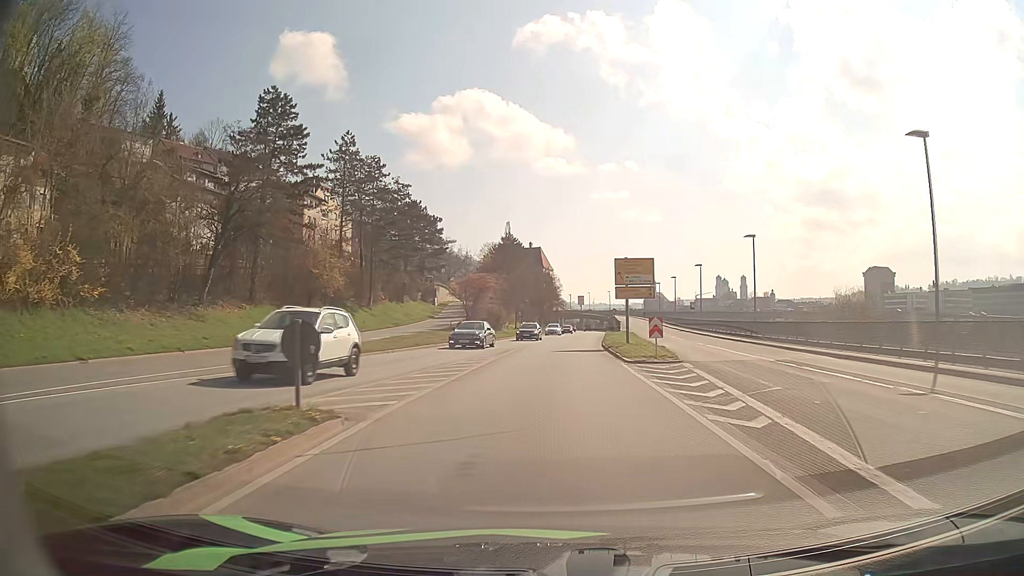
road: primary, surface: asphalt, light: Day
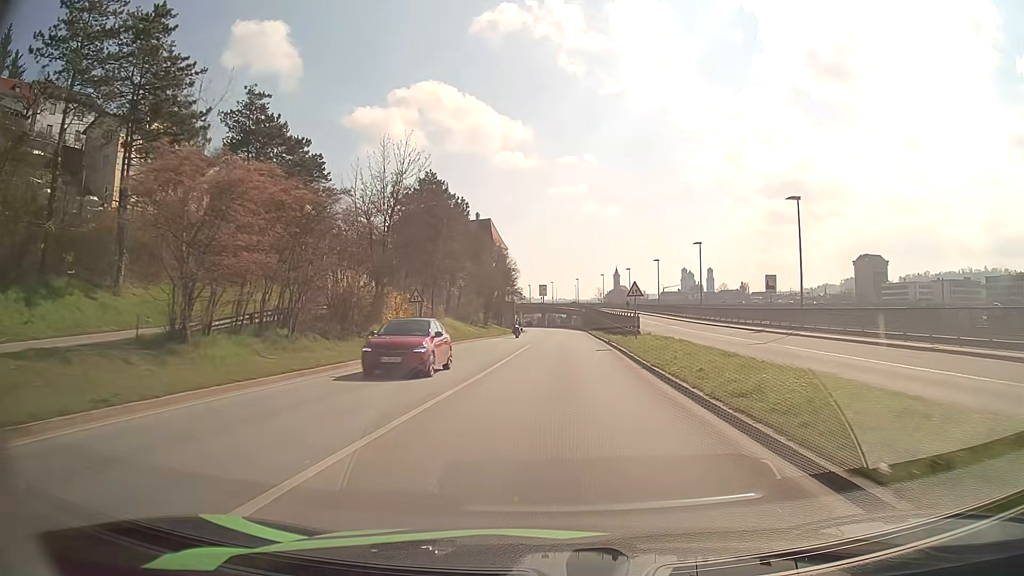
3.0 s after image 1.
(+1.1, +43.4) m; +3°
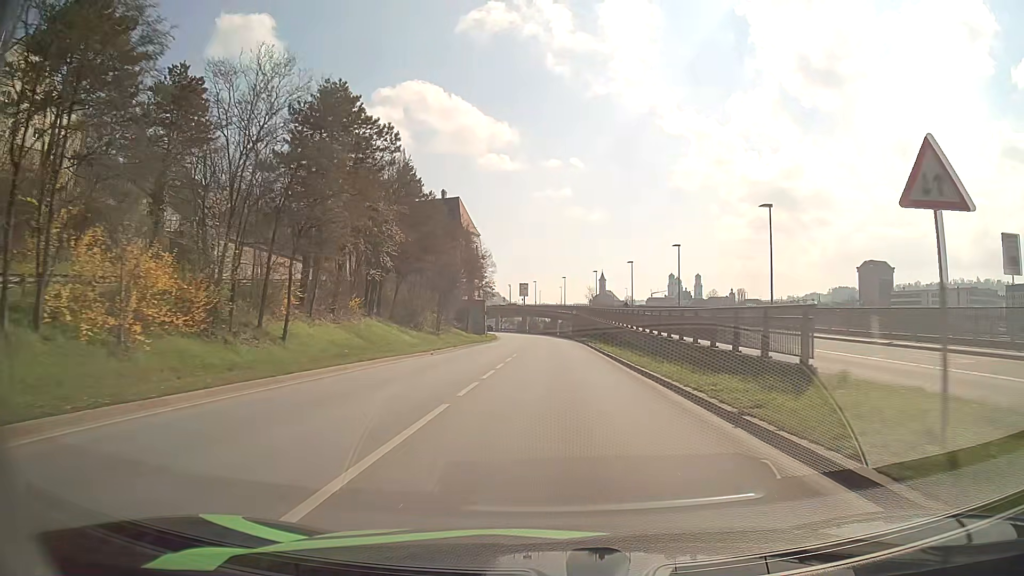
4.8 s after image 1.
(+0.3, +27.0) m; +1°
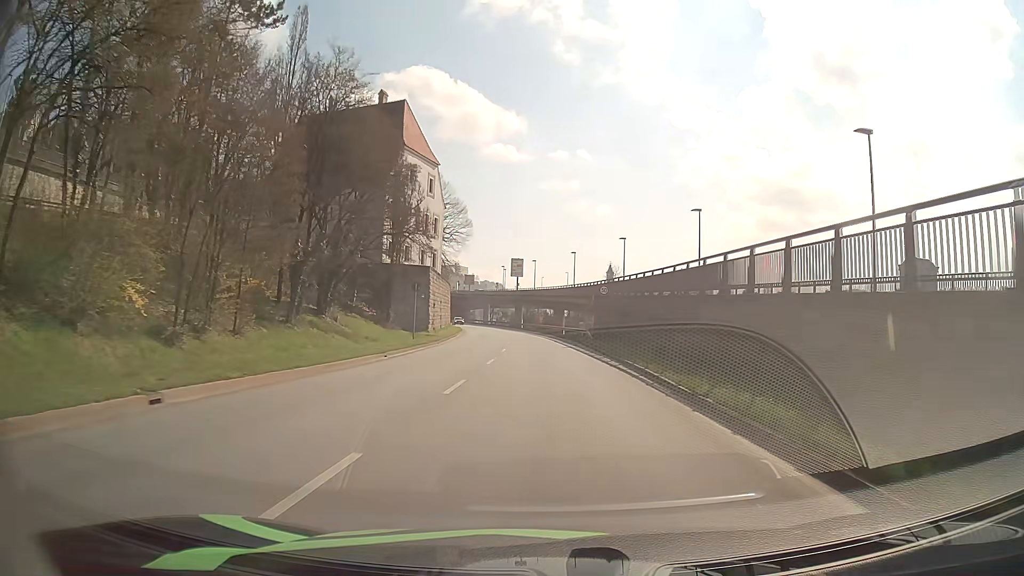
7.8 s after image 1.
(+0.3, +45.3) m; 0°
(0, +10) (0, +20) (-1, +30) (-1, +40) (-2, +50) (-2, +60) (-3, +70) (-4, +80) (-6, +90) (-7, +100) m
